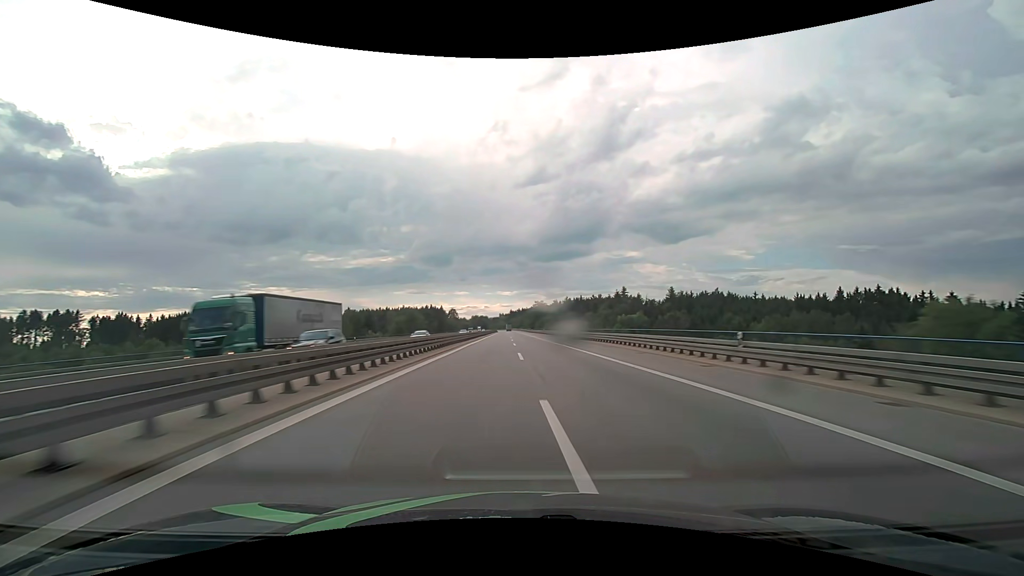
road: motorway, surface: asphalt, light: Day
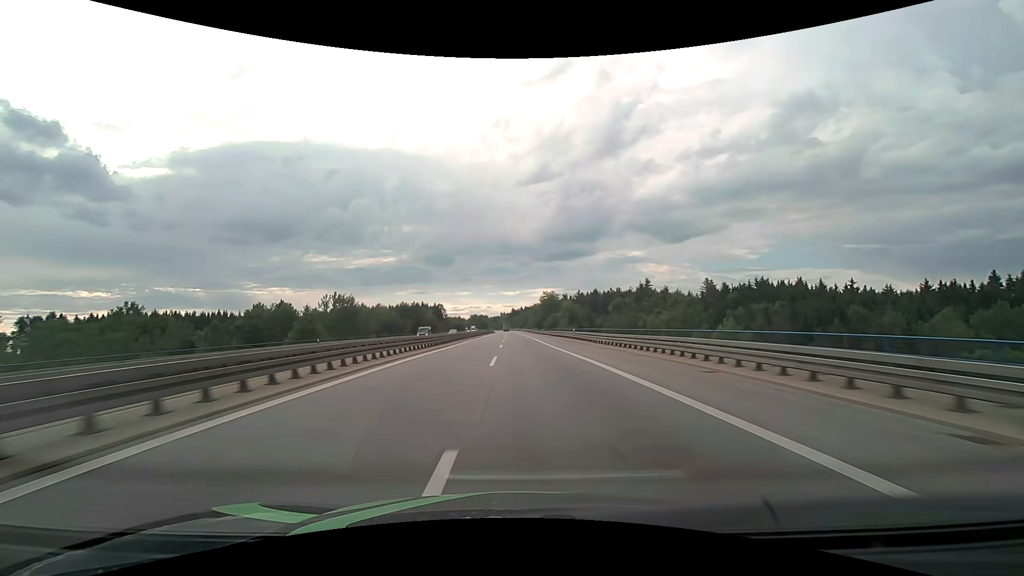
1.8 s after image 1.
(-0.1, +58.1) m; 0°
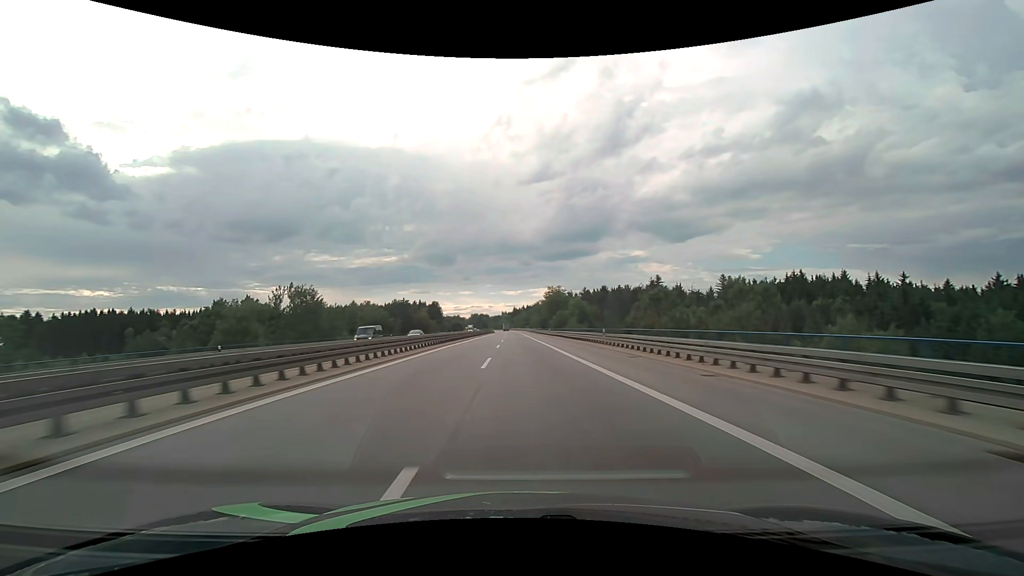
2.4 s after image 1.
(0.0, +18.8) m; 0°
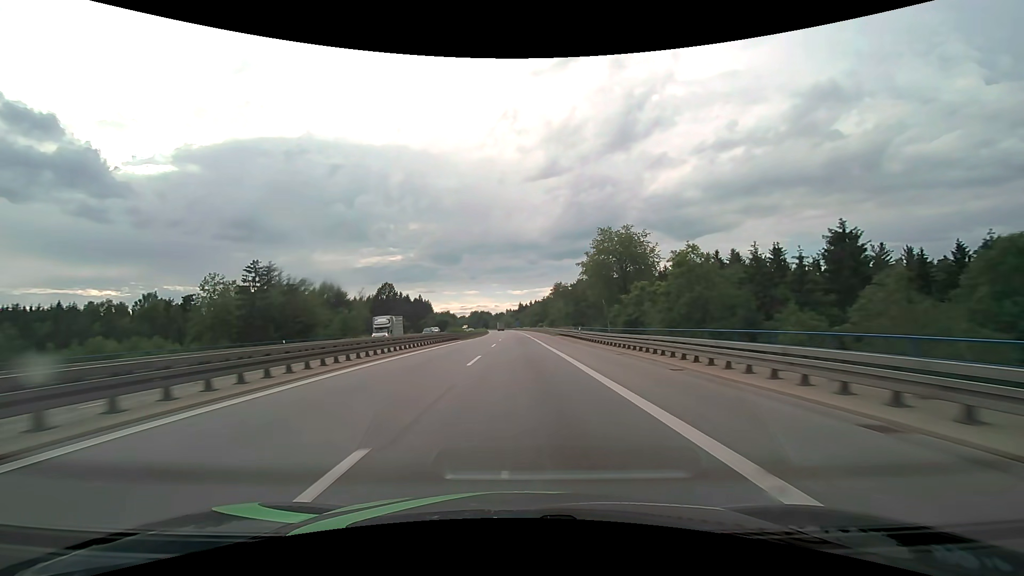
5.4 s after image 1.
(-0.5, +90.4) m; -1°
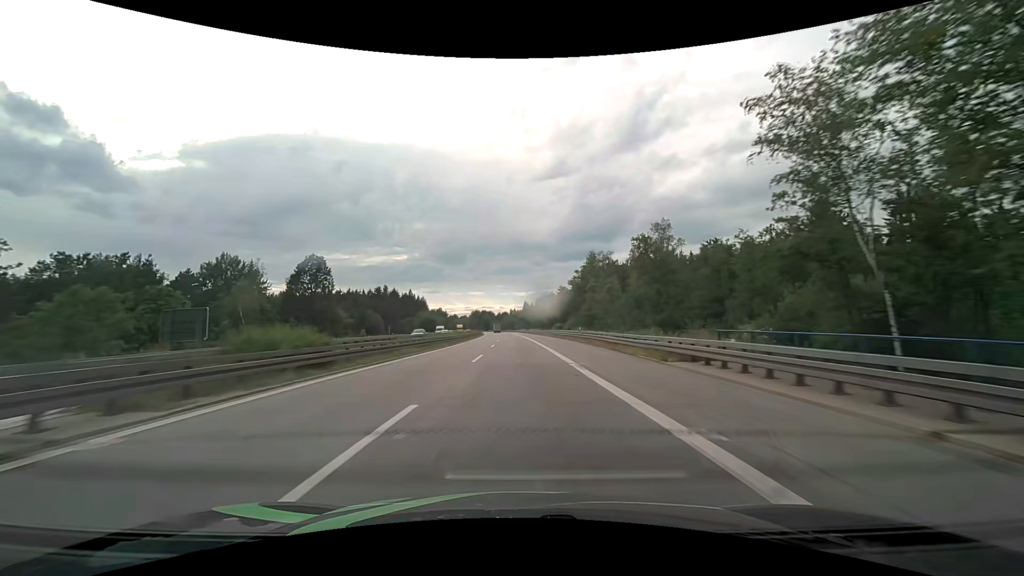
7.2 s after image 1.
(-0.2, +51.2) m; -1°
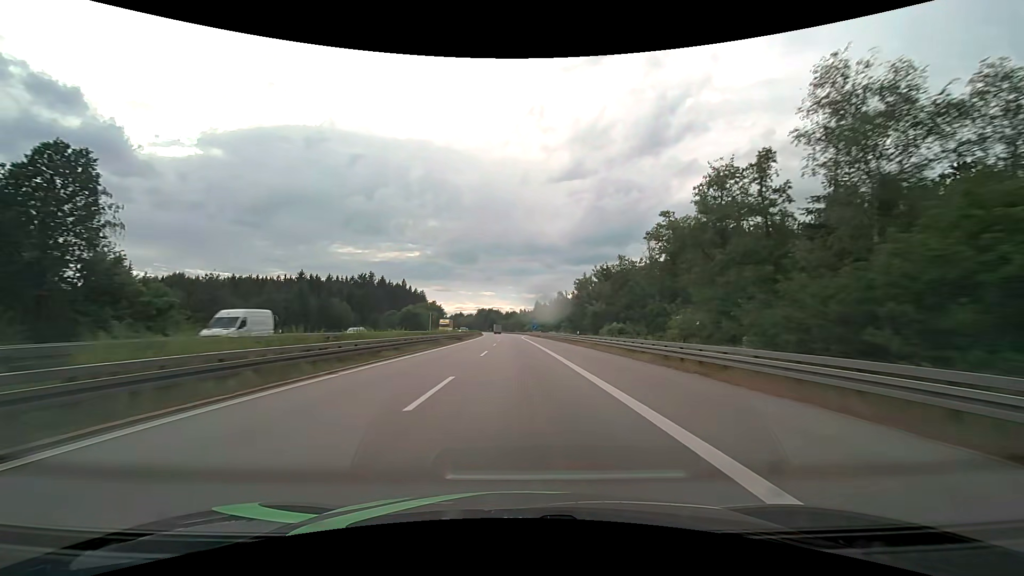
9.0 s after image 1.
(-0.4, +49.2) m; -1°
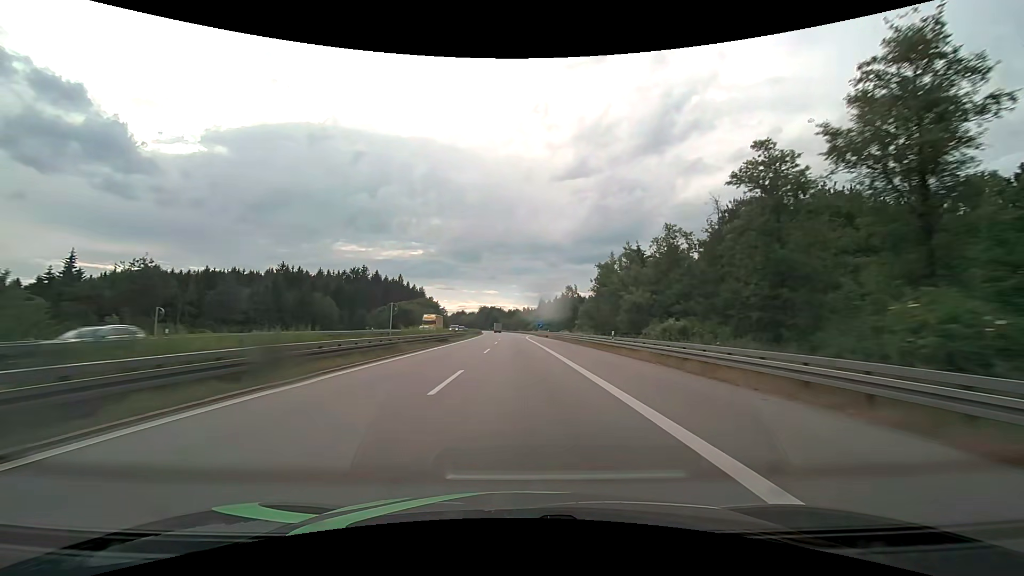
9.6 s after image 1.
(0.0, +16.2) m; 0°
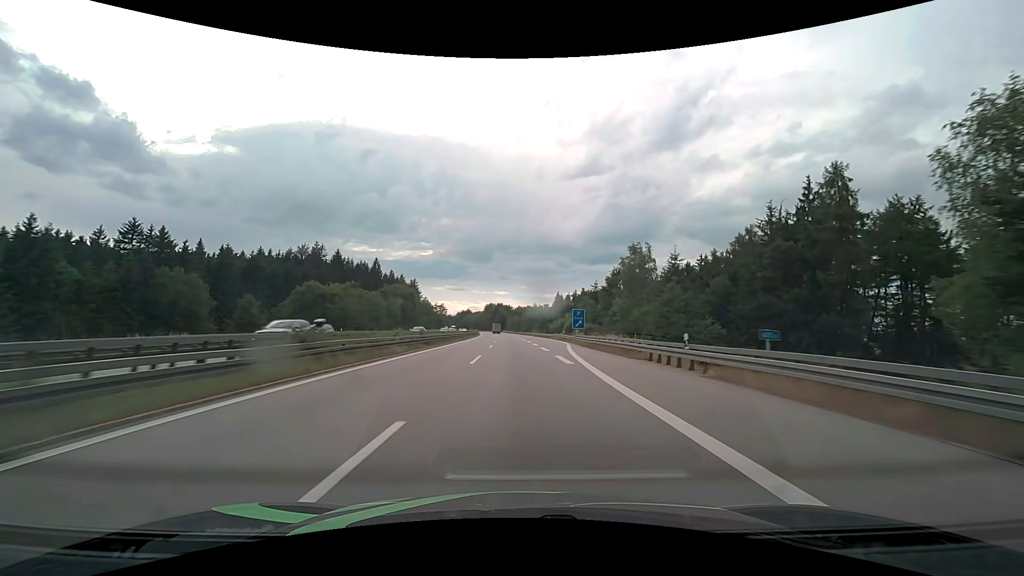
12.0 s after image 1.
(-0.8, +63.8) m; -1°
(0, +10) (0, +20) (0, +30) (0, +40) (-1, +50) (-1, +60) (-1, +70) (-1, +80) (-2, +90) (-2, +100) m
